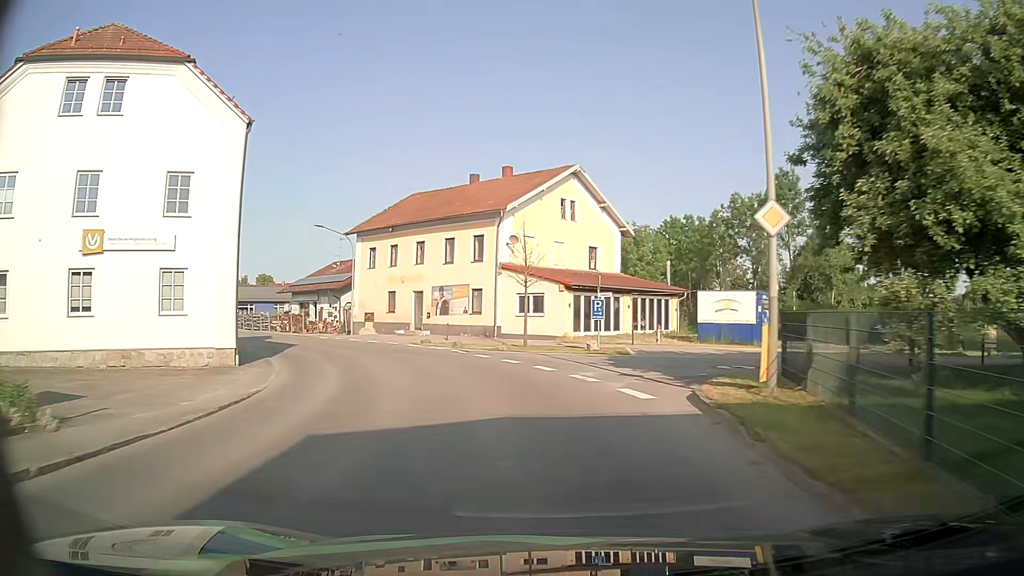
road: secondary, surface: asphalt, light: Day
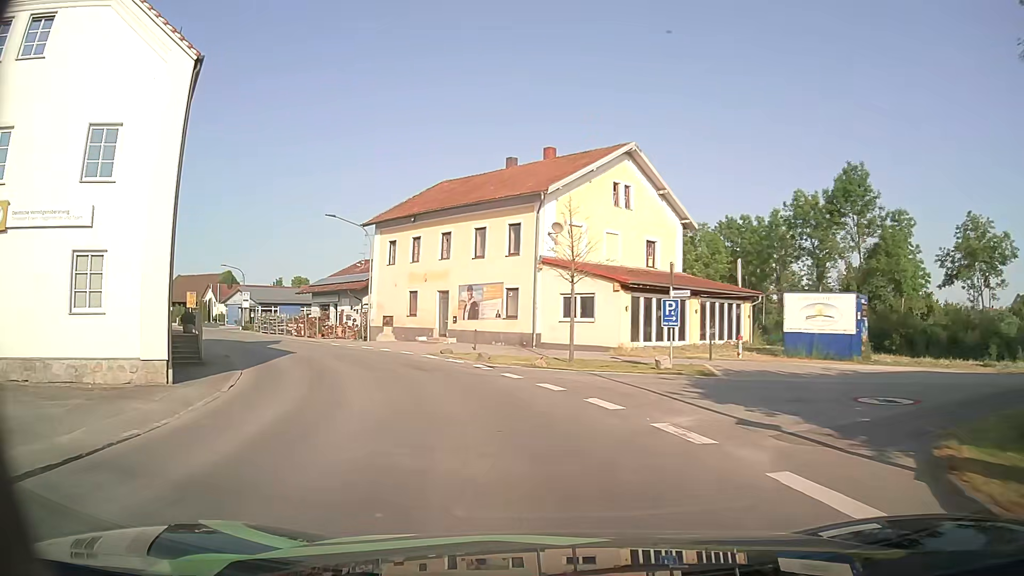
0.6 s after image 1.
(-0.2, +6.6) m; -4°
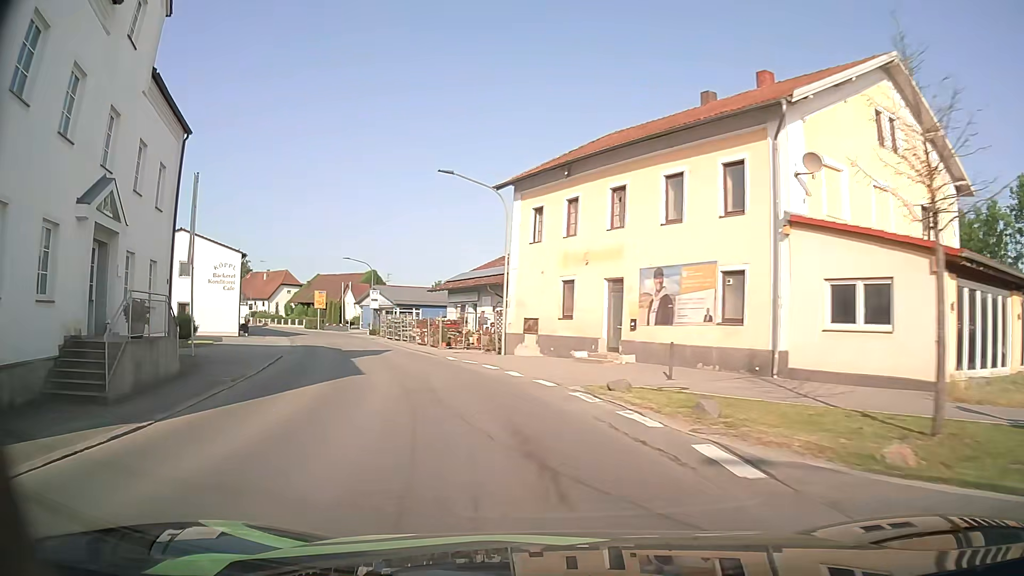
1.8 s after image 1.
(-1.5, +13.2) m; -13°
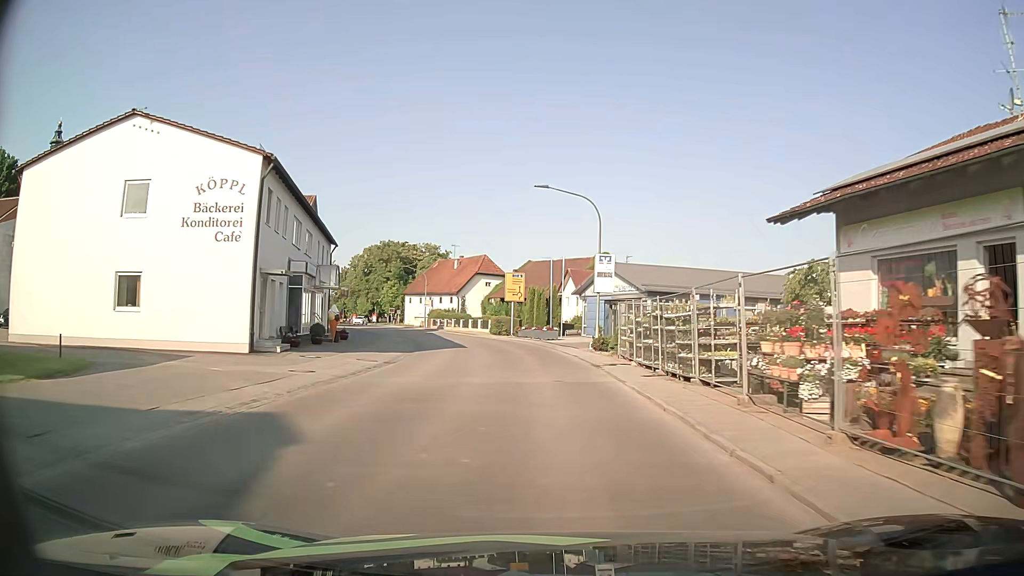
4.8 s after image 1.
(-8.8, +34.6) m; -21°
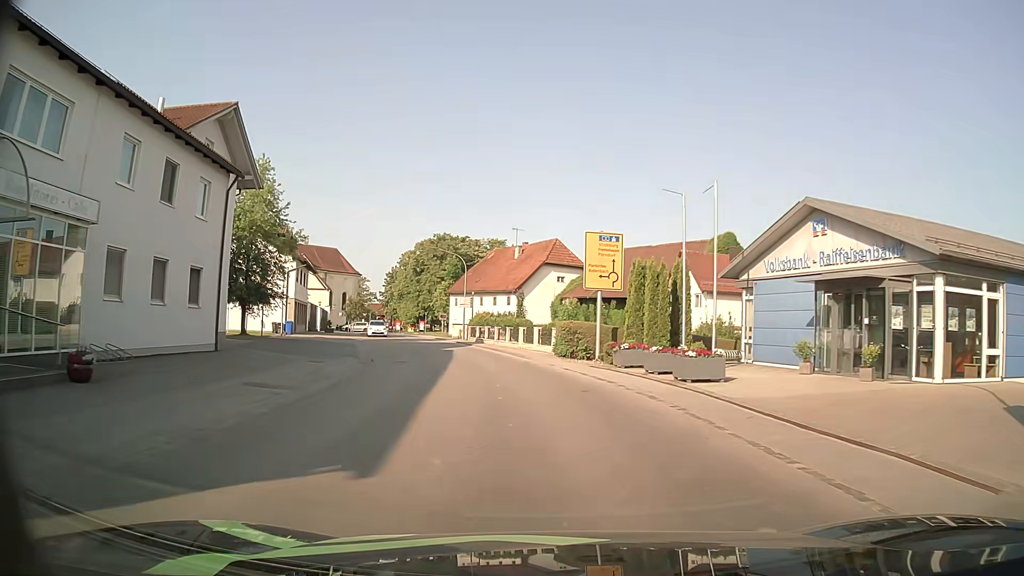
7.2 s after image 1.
(-1.5, +27.9) m; -7°
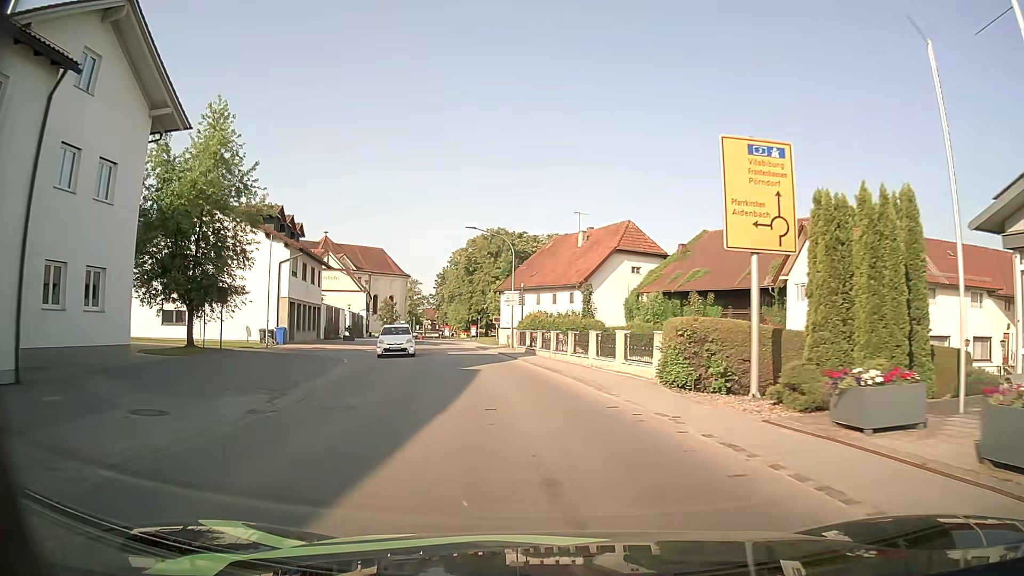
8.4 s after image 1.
(-0.6, +14.0) m; -5°
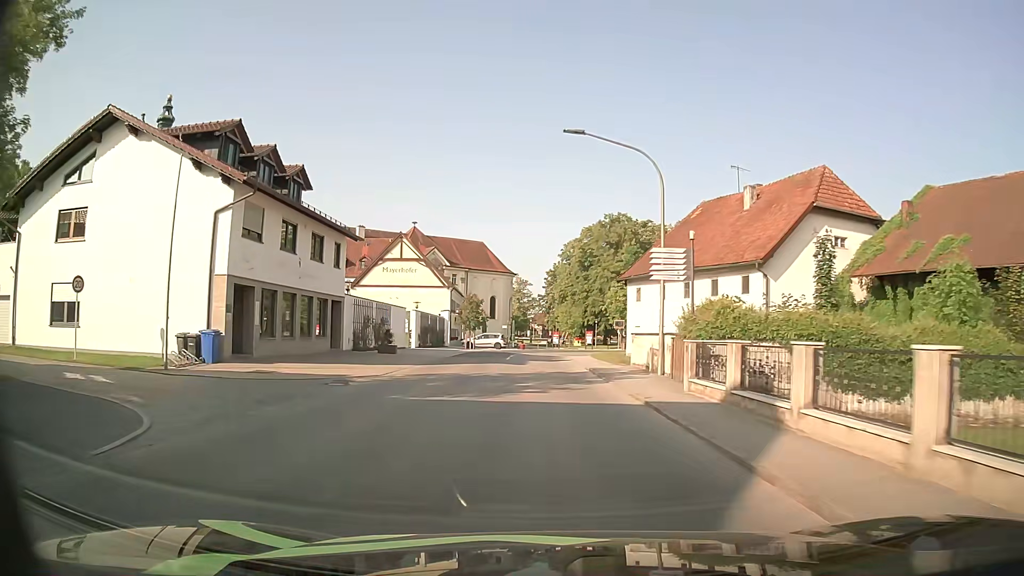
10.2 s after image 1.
(-1.9, +21.5) m; -10°
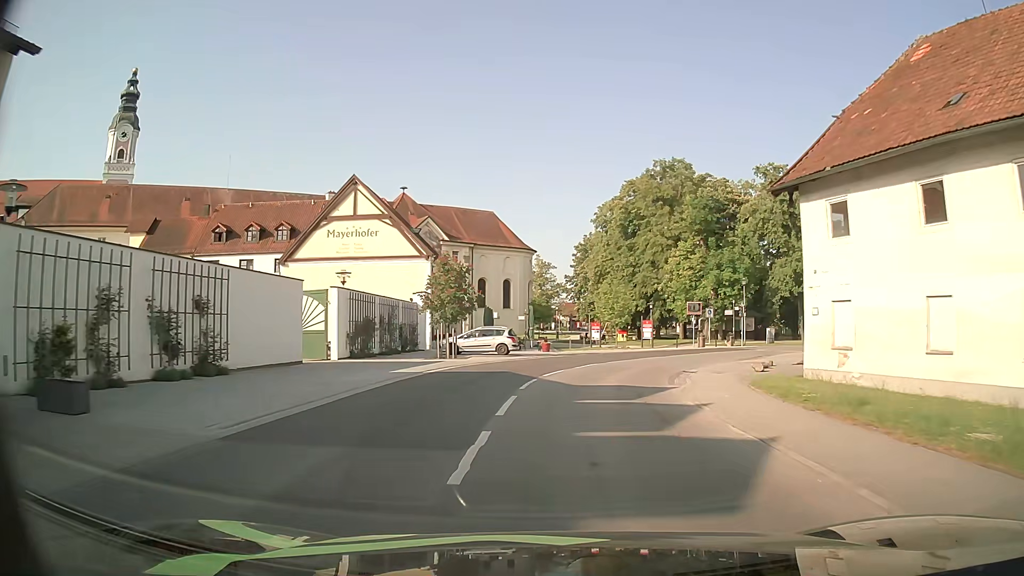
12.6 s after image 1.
(-1.1, +28.0) m; -2°
(0, +10) (+2, +20) (+5, +29) (+9, +38) (+16, +46) (+24, +52) (+32, +58) (+40, +64) (+47, +70) (+54, +78) m
